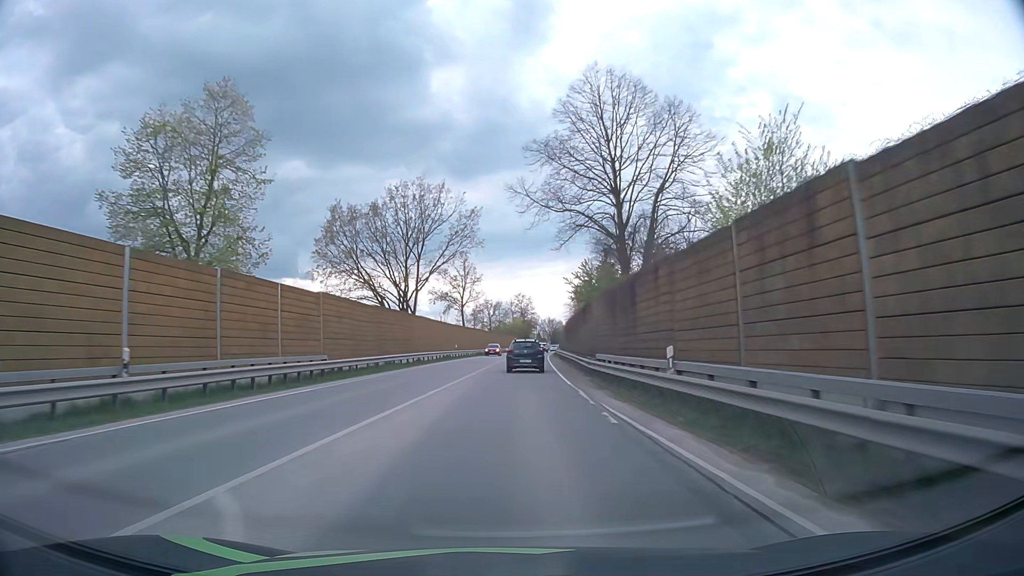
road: primary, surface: asphalt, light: Day
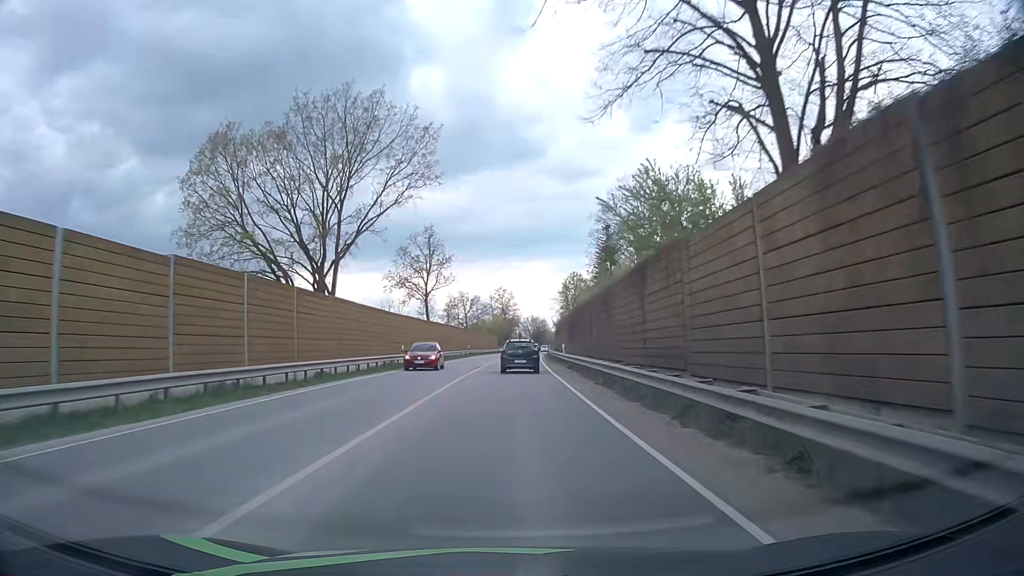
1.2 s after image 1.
(+0.3, +22.8) m; +1°
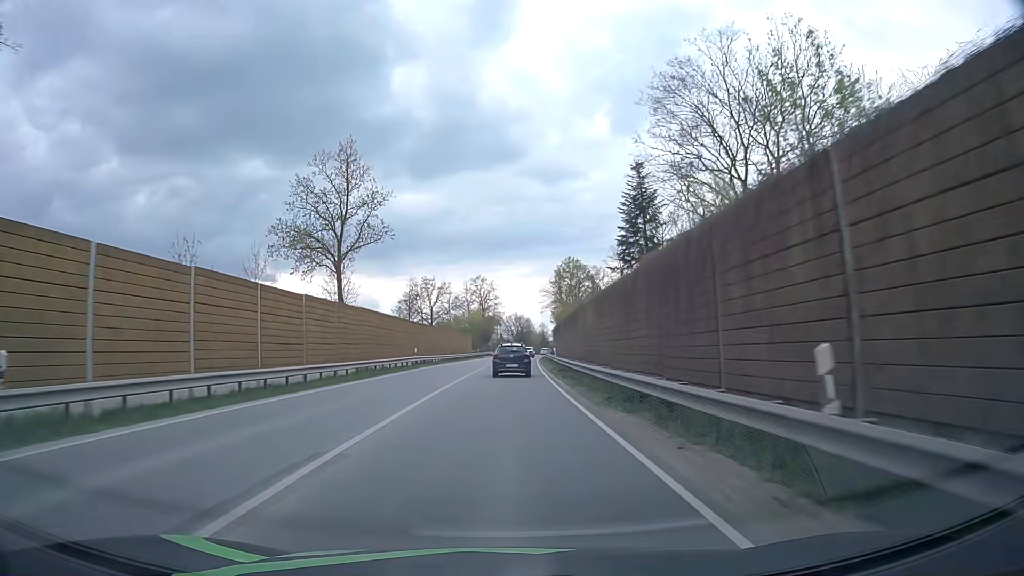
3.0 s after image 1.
(+0.7, +33.5) m; +2°
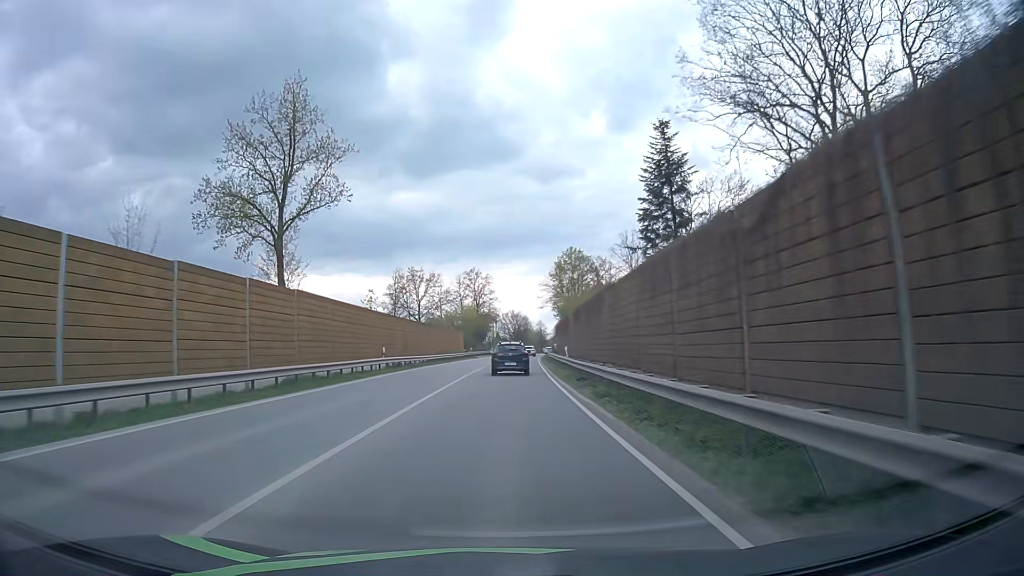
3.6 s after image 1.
(0.0, +11.2) m; 0°
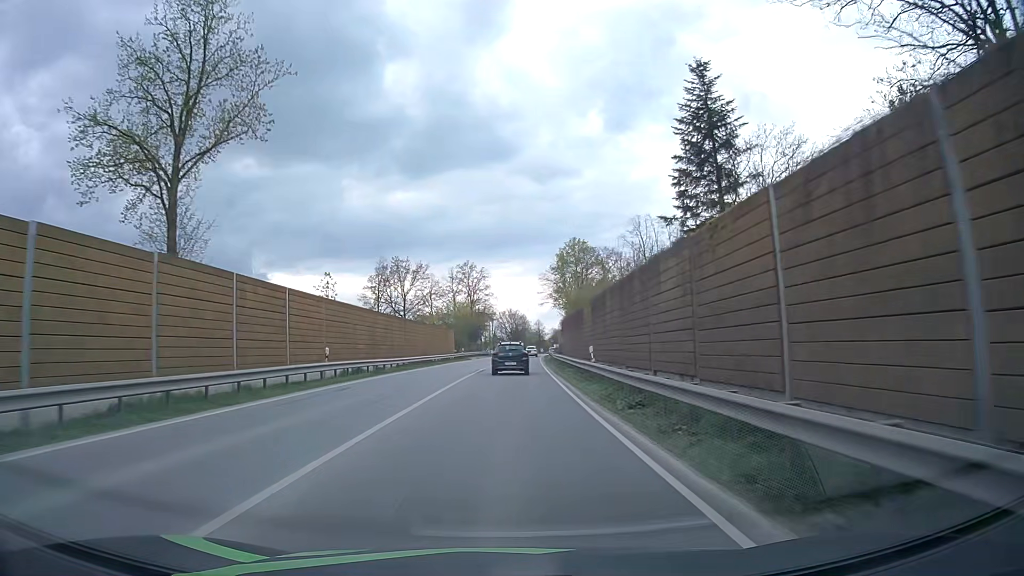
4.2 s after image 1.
(0.0, +11.3) m; 0°
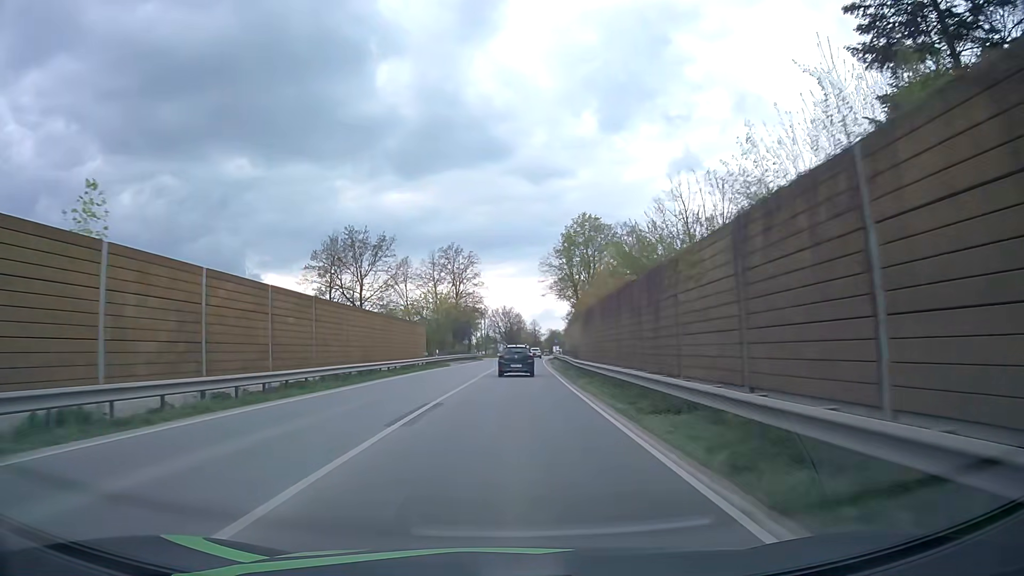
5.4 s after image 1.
(+0.1, +22.6) m; +1°
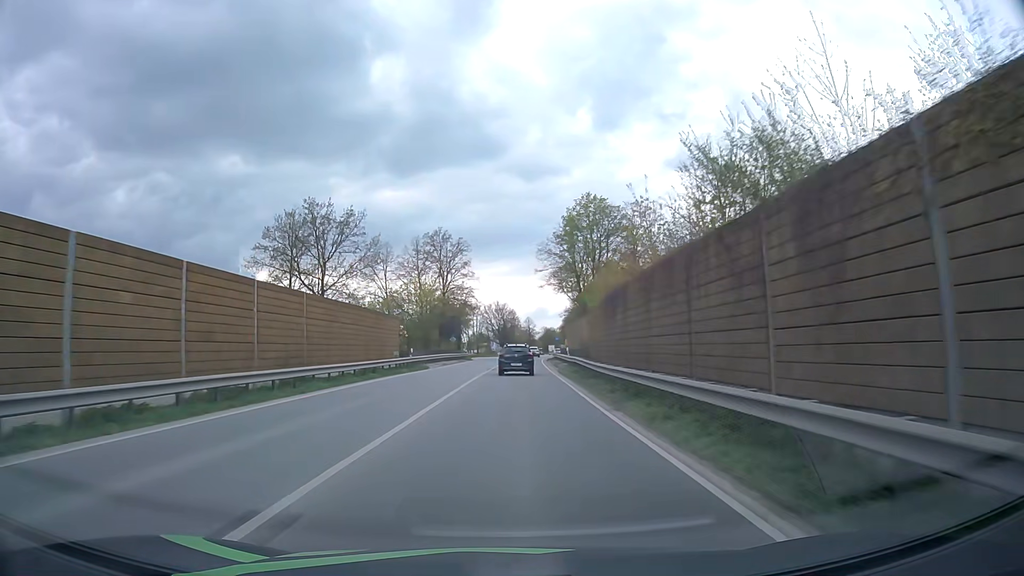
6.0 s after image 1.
(0.0, +11.4) m; +1°
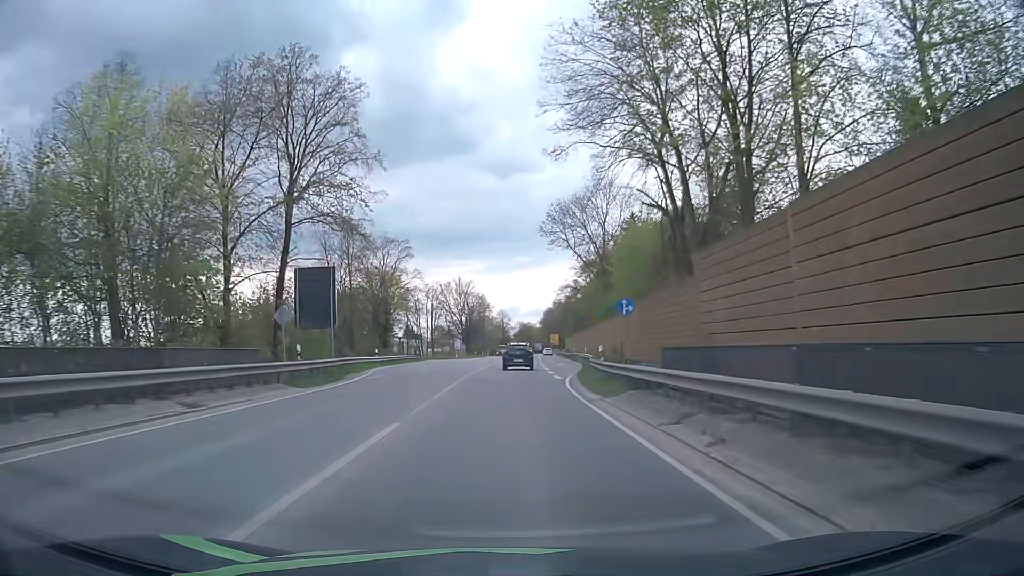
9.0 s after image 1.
(+0.7, +56.9) m; +2°
(0, +10) (0, +20) (+1, +30) (+2, +40) (+2, +50) (+3, +60) (+4, +70) (+5, +80) (+6, +90) (+6, +100) m
